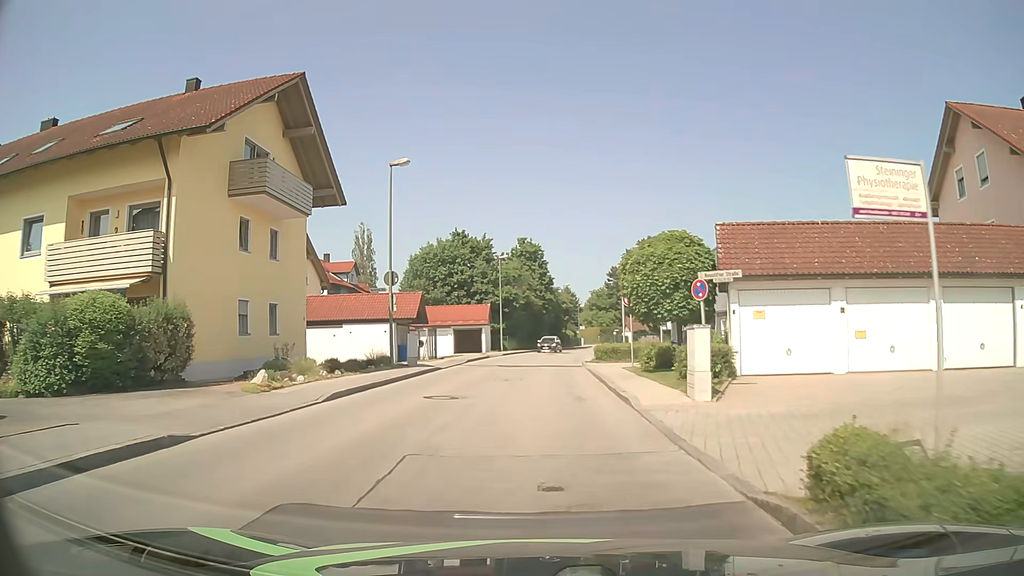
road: unclassified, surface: asphalt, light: Day
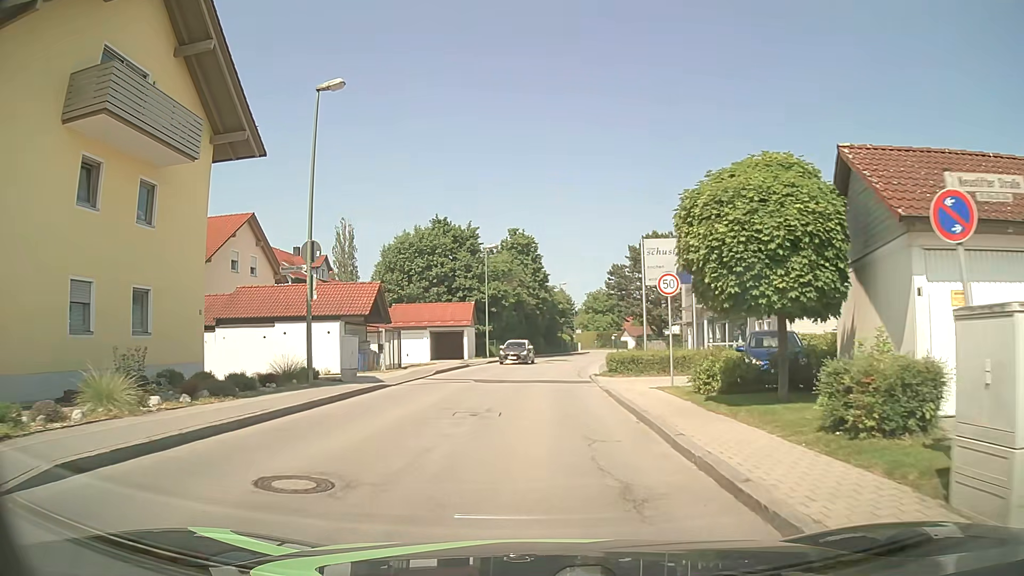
(0.0, +9.0) m; +1°
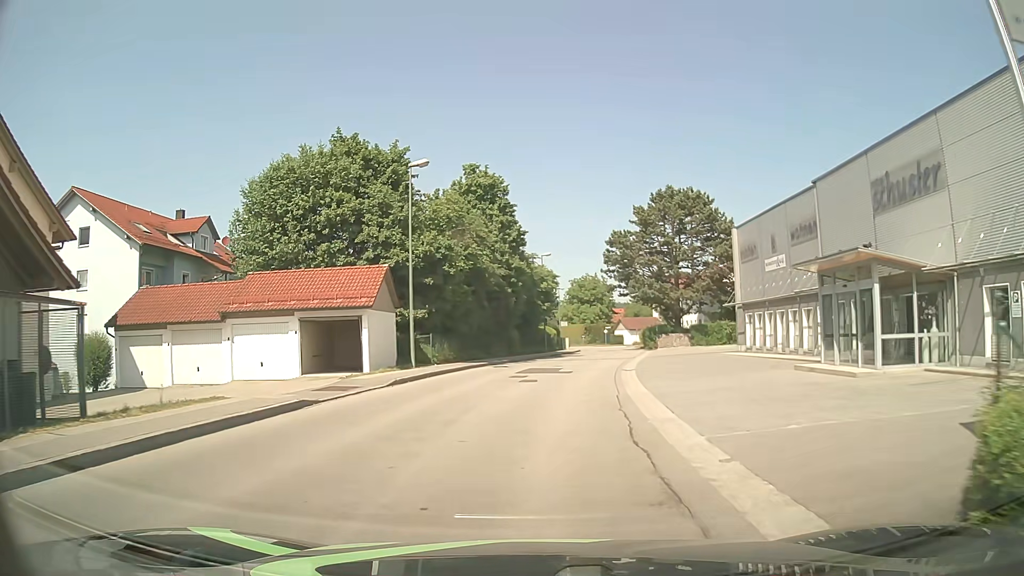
(+0.4, +22.8) m; +2°
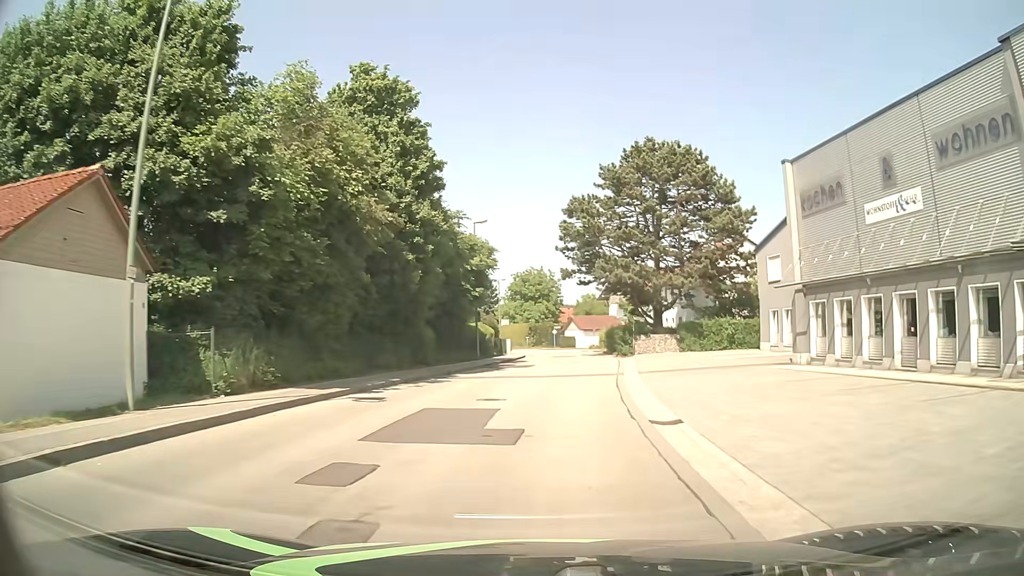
(+0.5, +16.7) m; +4°
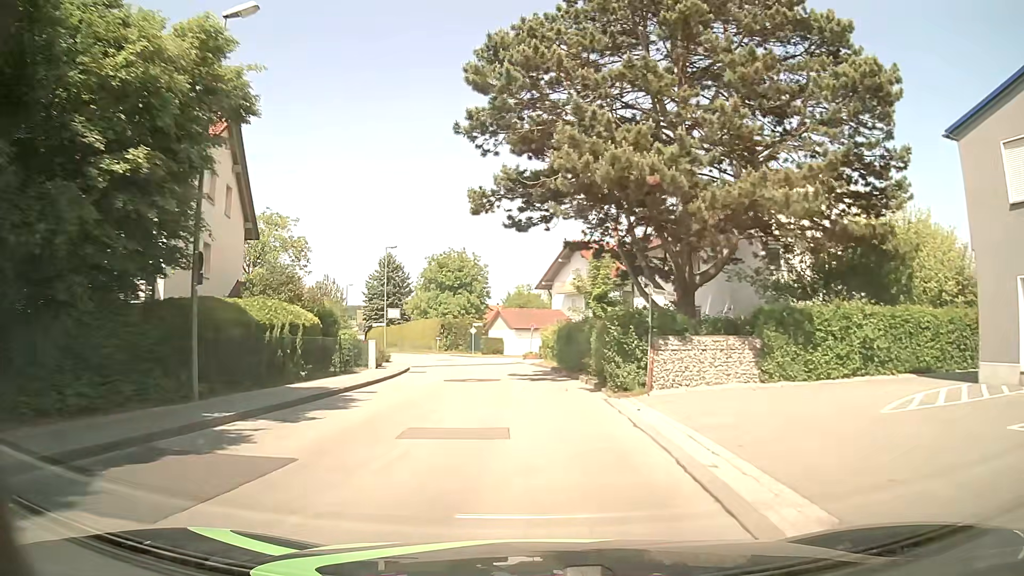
(+1.8, +26.8) m; +6°
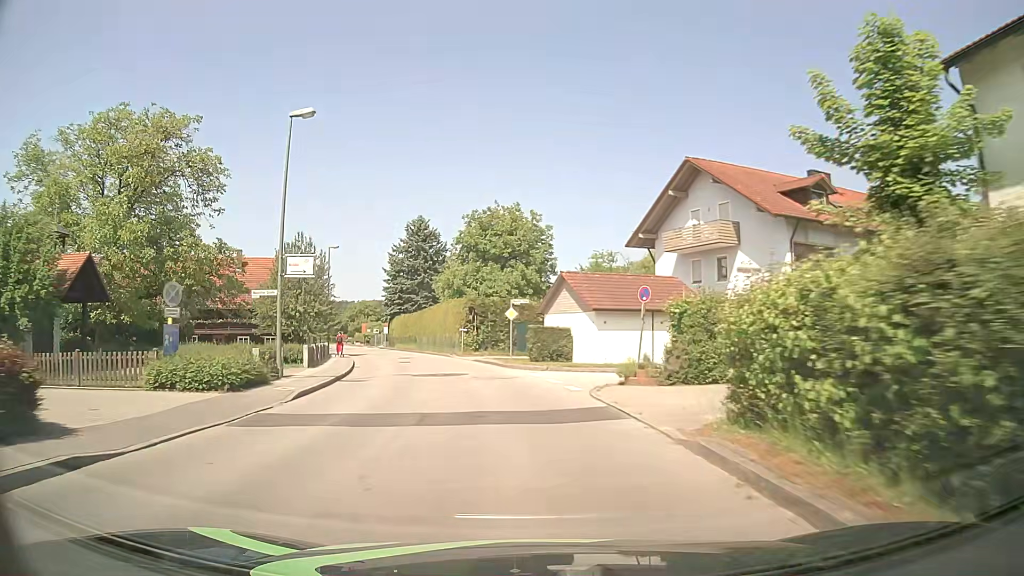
(-0.9, +29.0) m; -6°
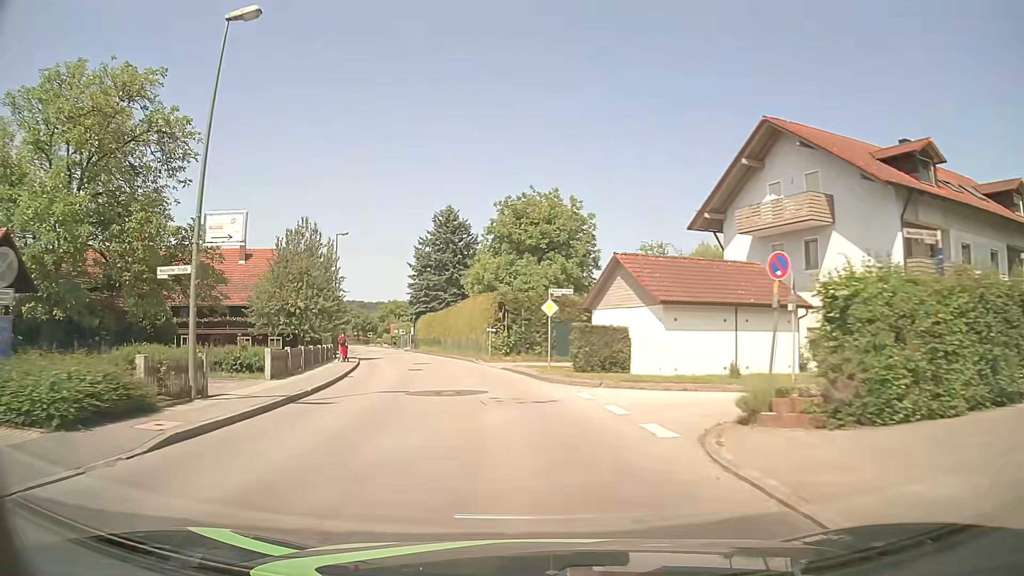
(-0.2, +7.4) m; -3°
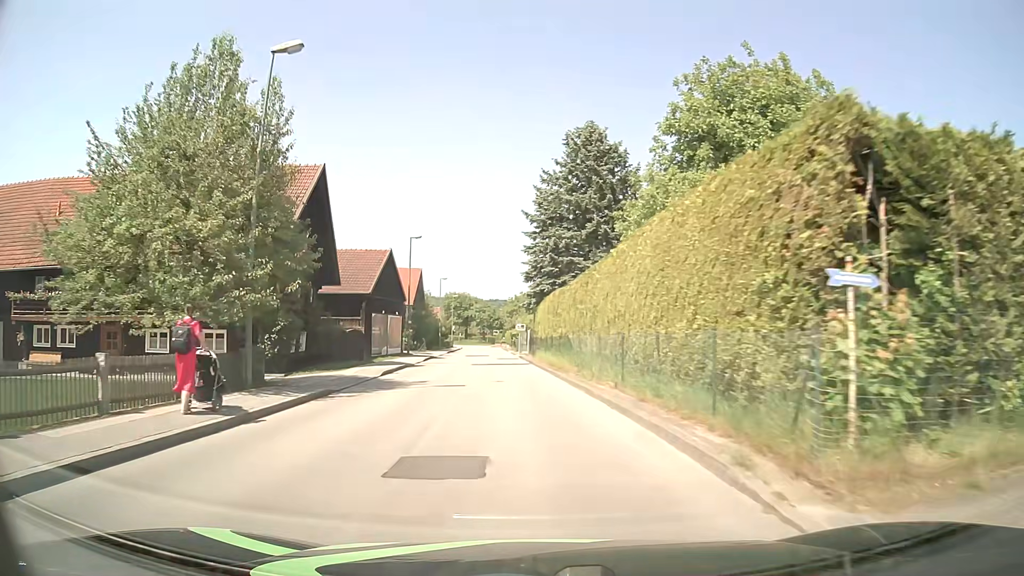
(-3.4, +29.7) m; -13°
(0, +10) (-1, +20) (-2, +30) (-2, +40) (-3, +50) (-4, +60) (-5, +70) (-5, +80) (-6, +90) (-7, +100) m
